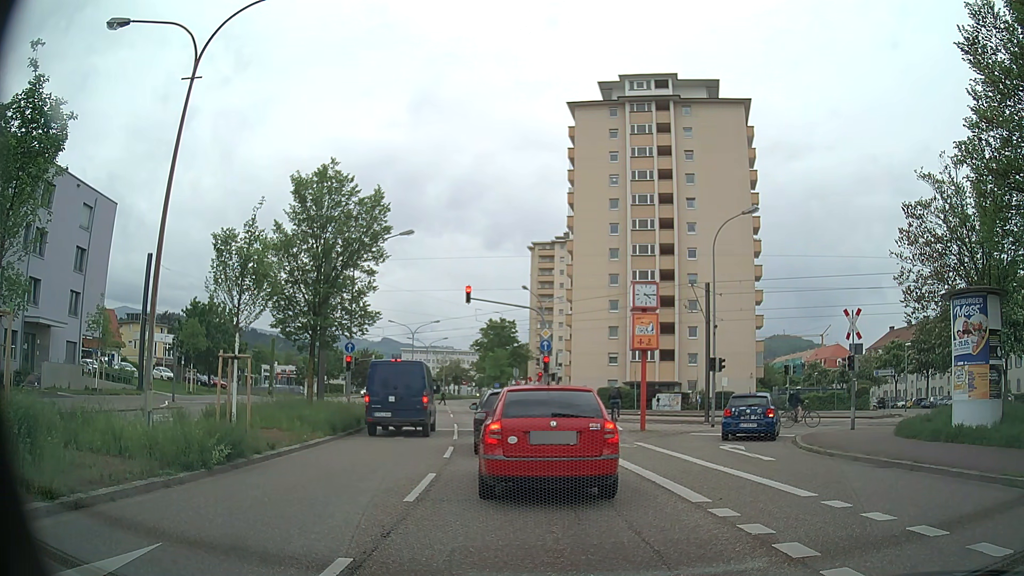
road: secondary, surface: asphalt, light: Day
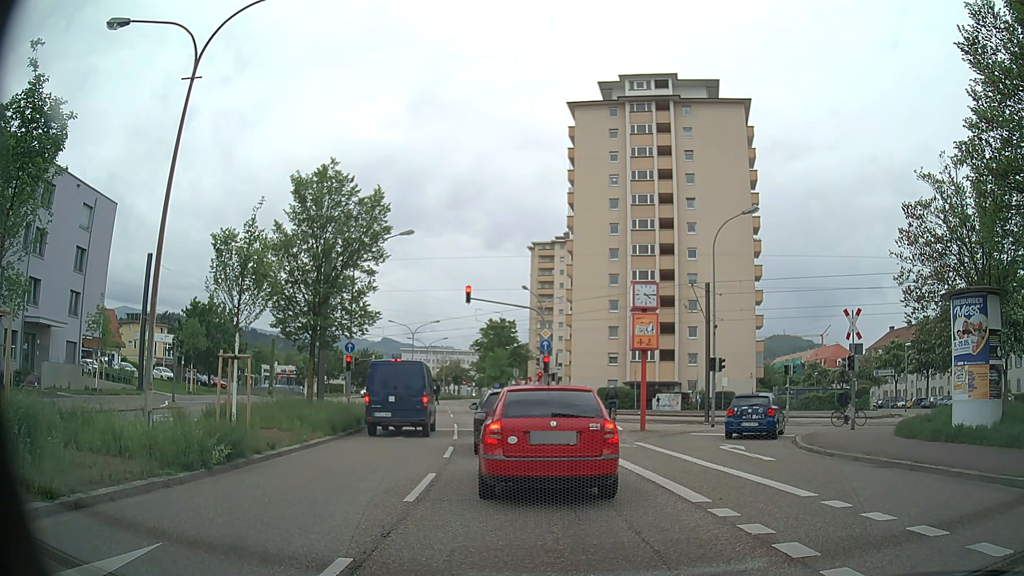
(0.0, 0.0) m; 0°
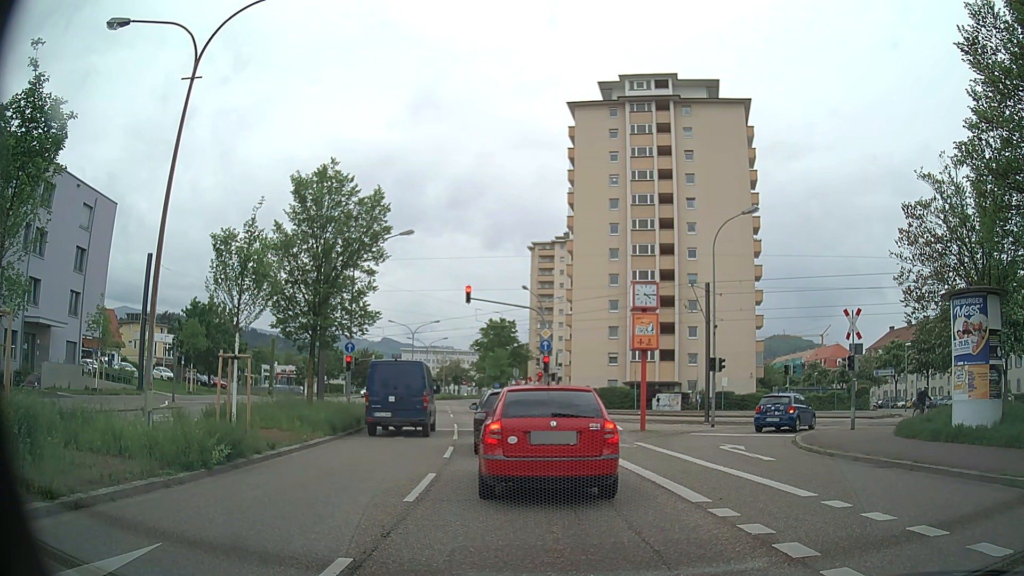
(0.0, 0.0) m; 0°
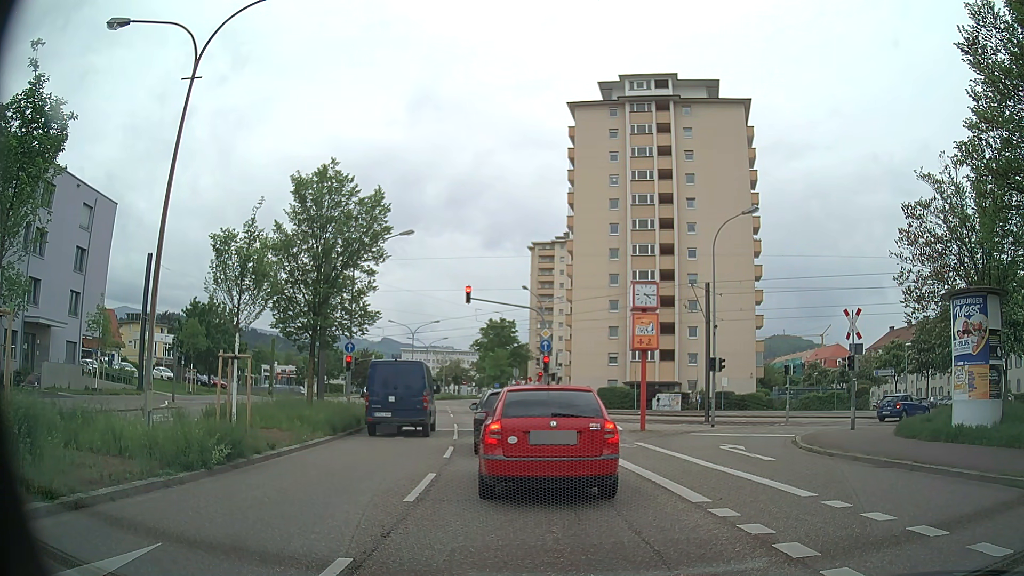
(0.0, 0.0) m; 0°
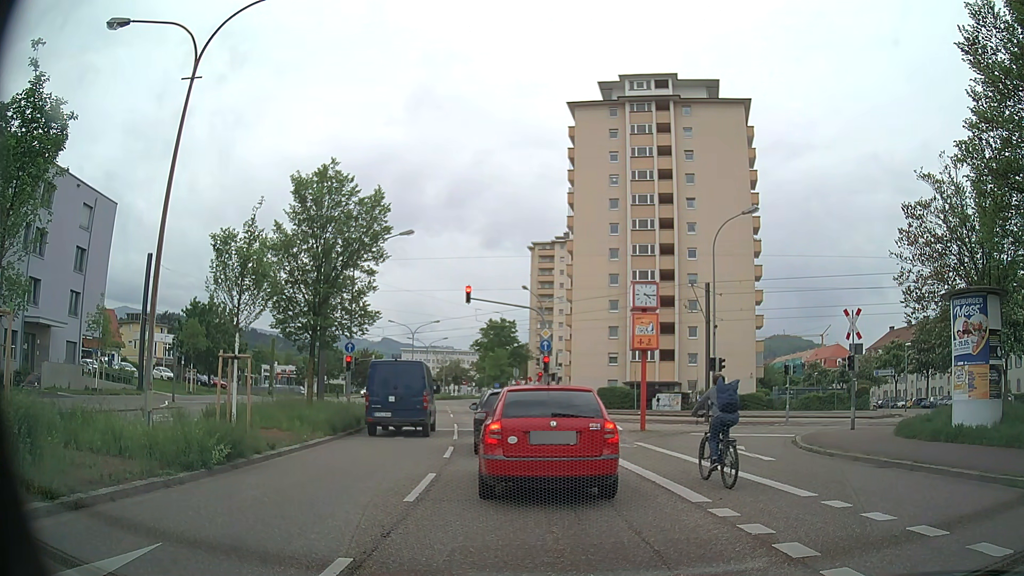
(0.0, 0.0) m; 0°
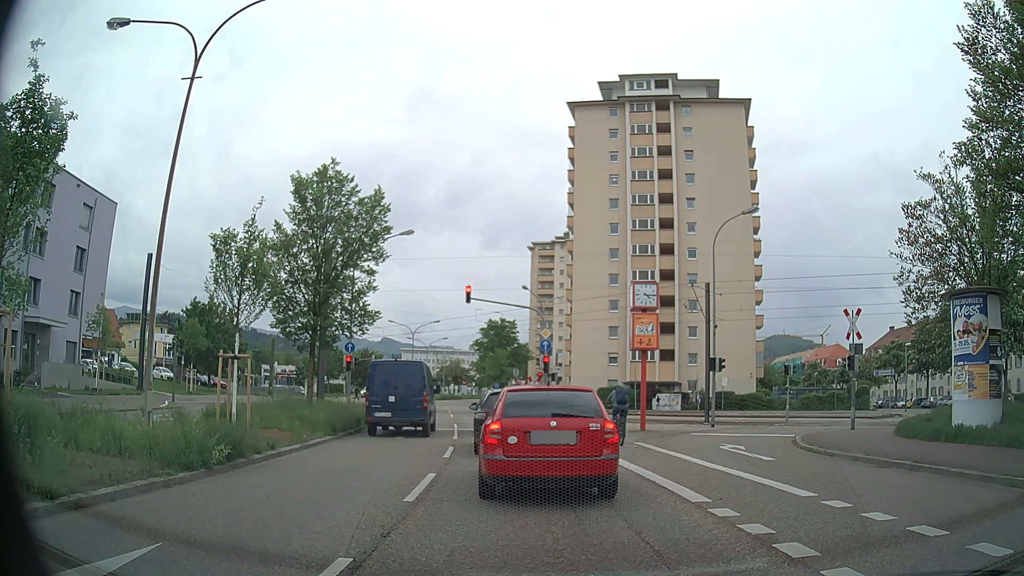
(0.0, 0.0) m; 0°
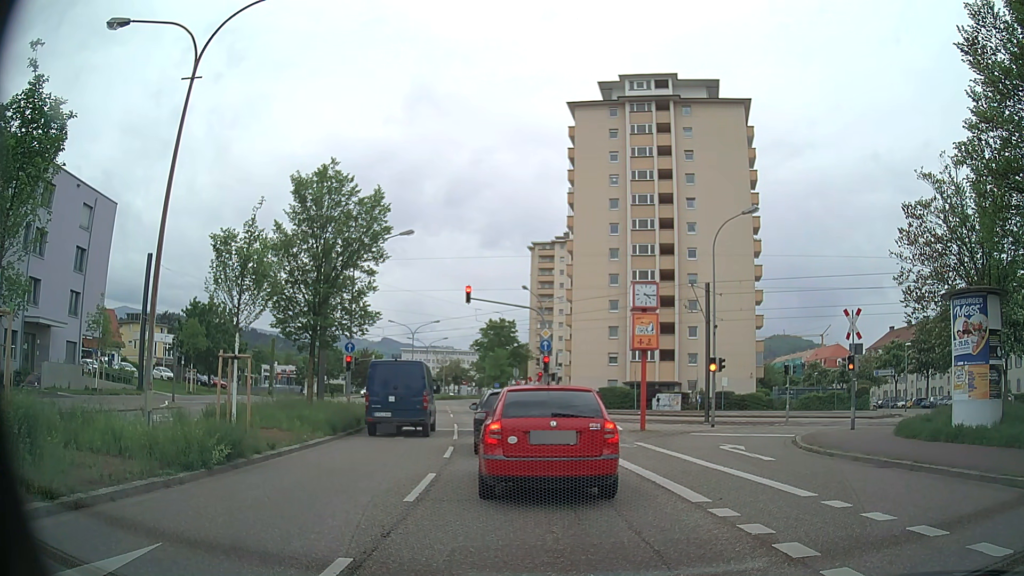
(0.0, 0.0) m; 0°
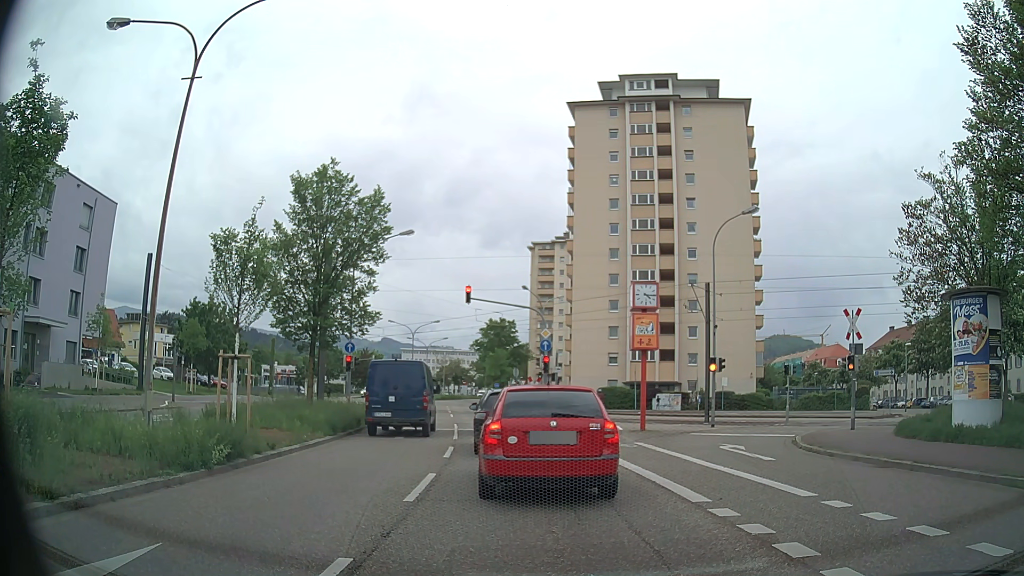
(0.0, 0.0) m; 0°
(0, +10) (-1, +20) (-2, +30) (-3, +40) (-5, +50) (-6, +60) (-8, +69) (-9, +79) (-11, +89) (-12, +99) m
